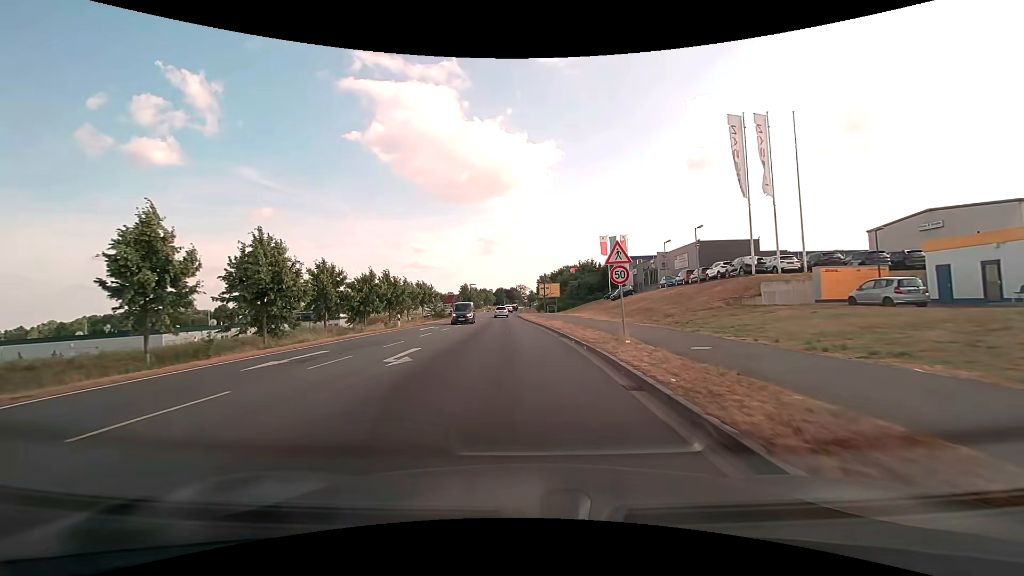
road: secondary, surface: asphalt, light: Day
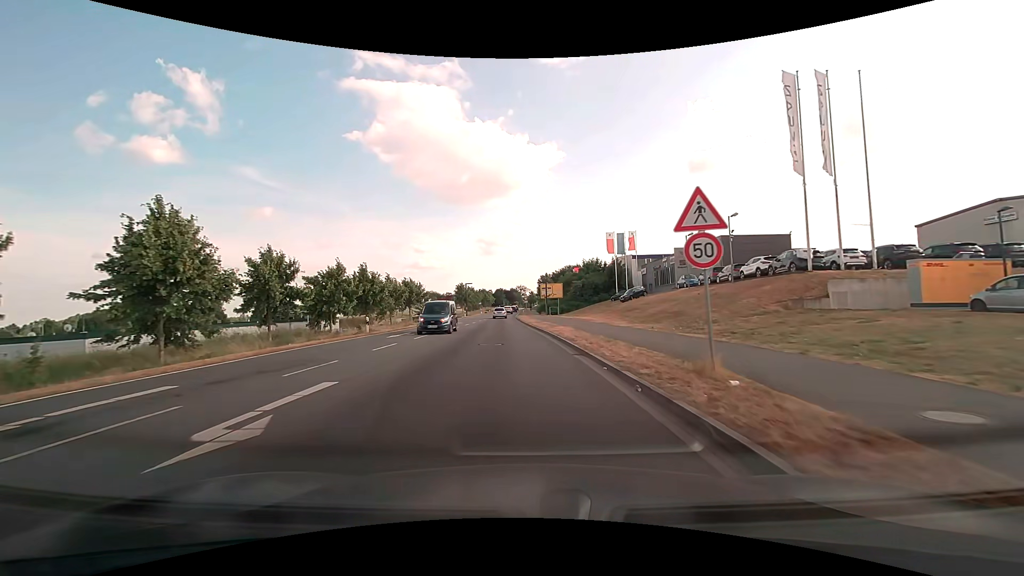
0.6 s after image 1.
(0.0, +7.3) m; 0°
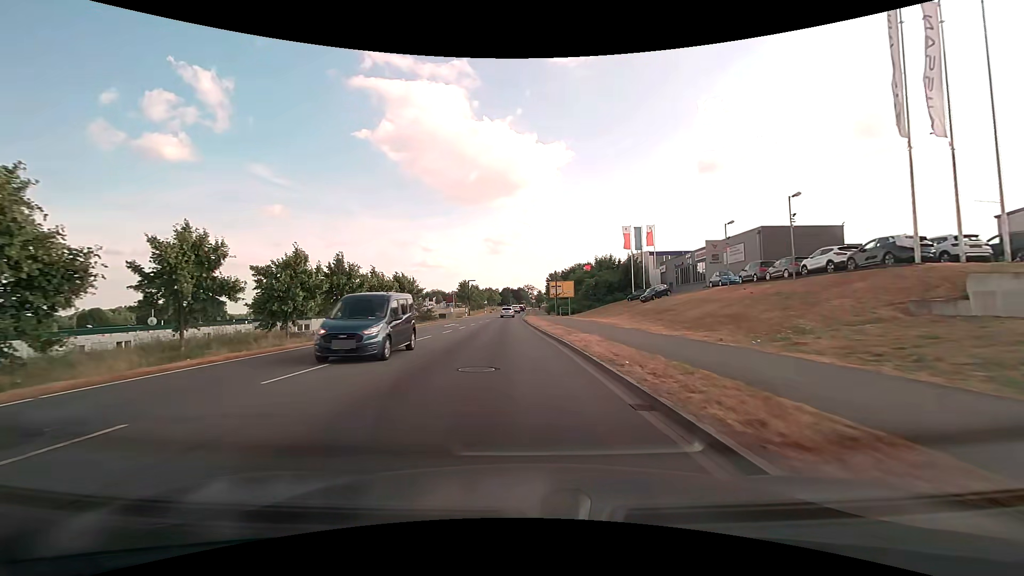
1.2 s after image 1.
(0.0, +7.4) m; -1°
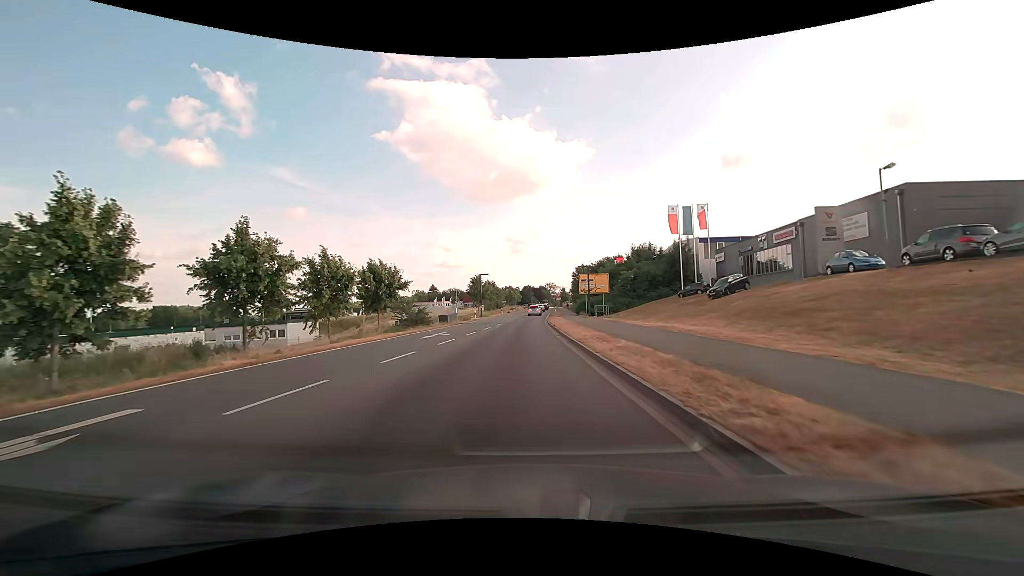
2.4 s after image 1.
(-0.3, +14.9) m; -2°
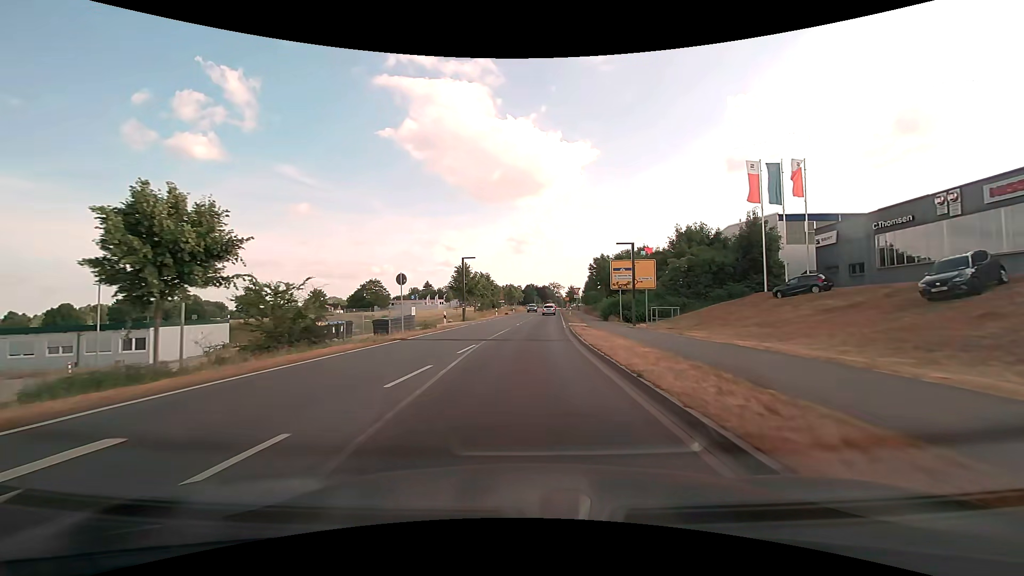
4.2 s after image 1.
(-0.3, +22.6) m; 0°
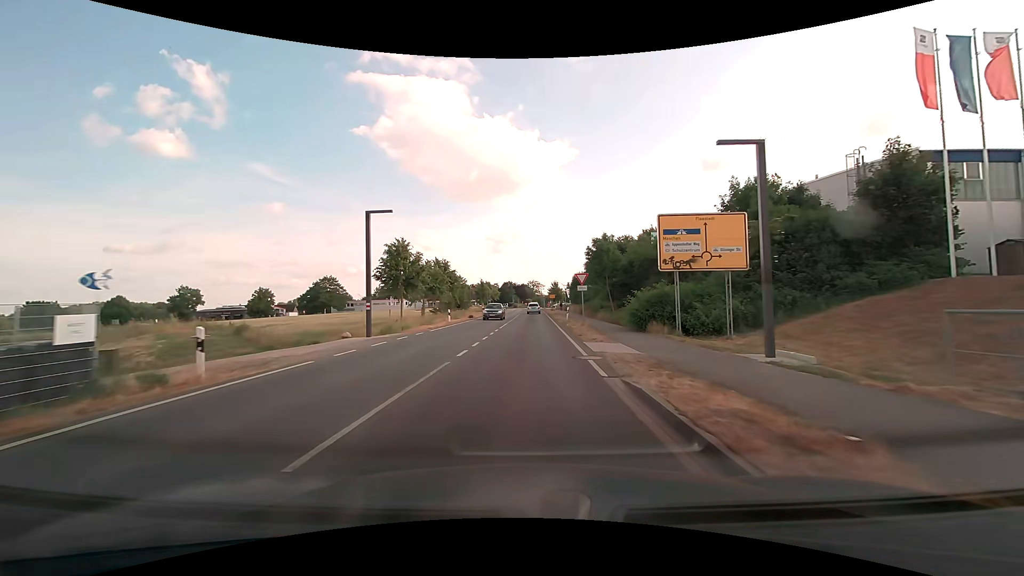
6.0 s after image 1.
(+0.6, +22.7) m; +3°
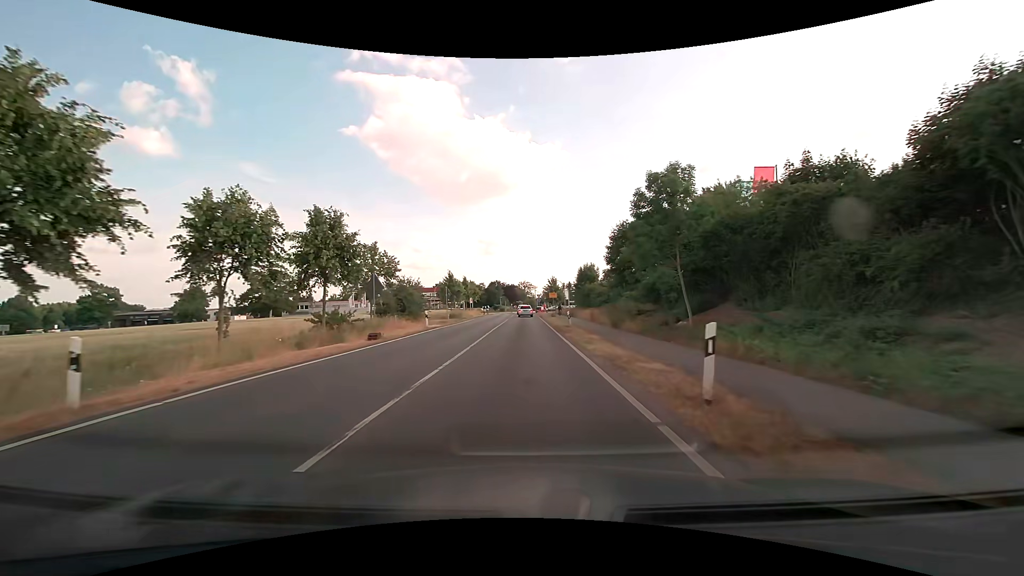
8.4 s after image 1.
(+0.4, +30.4) m; +1°
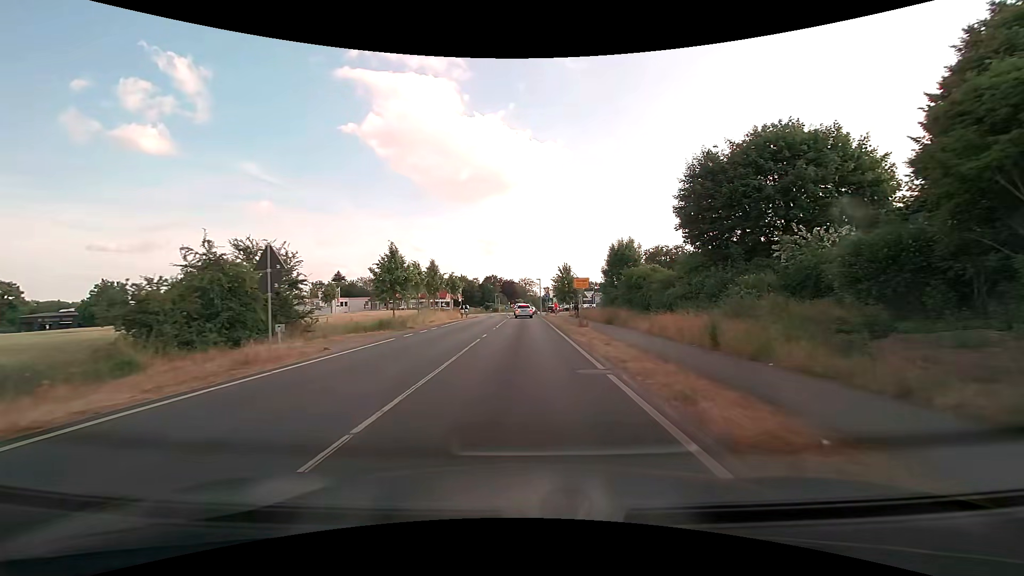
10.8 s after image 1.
(0.0, +29.9) m; 0°
